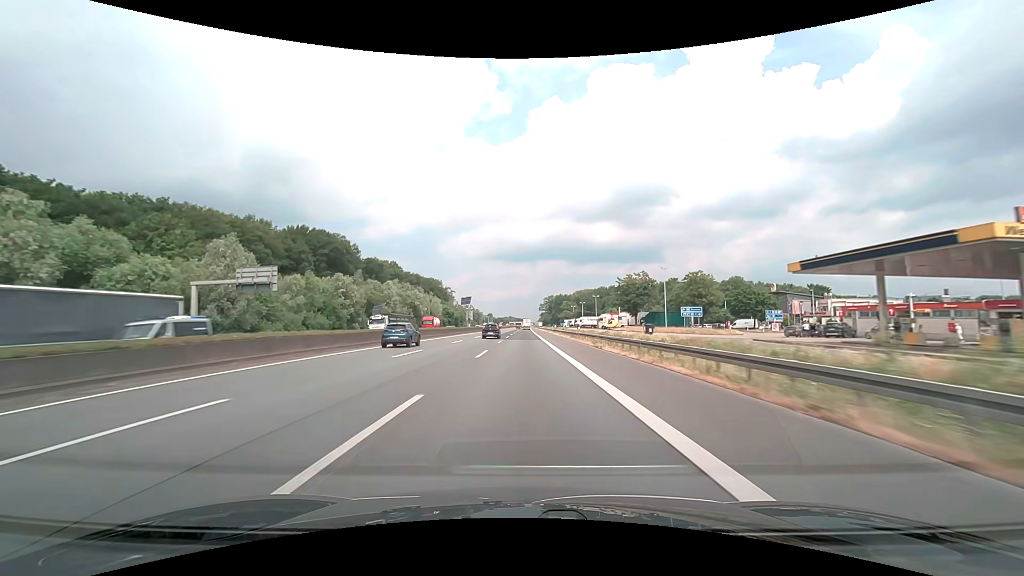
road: motorway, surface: asphalt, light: Day
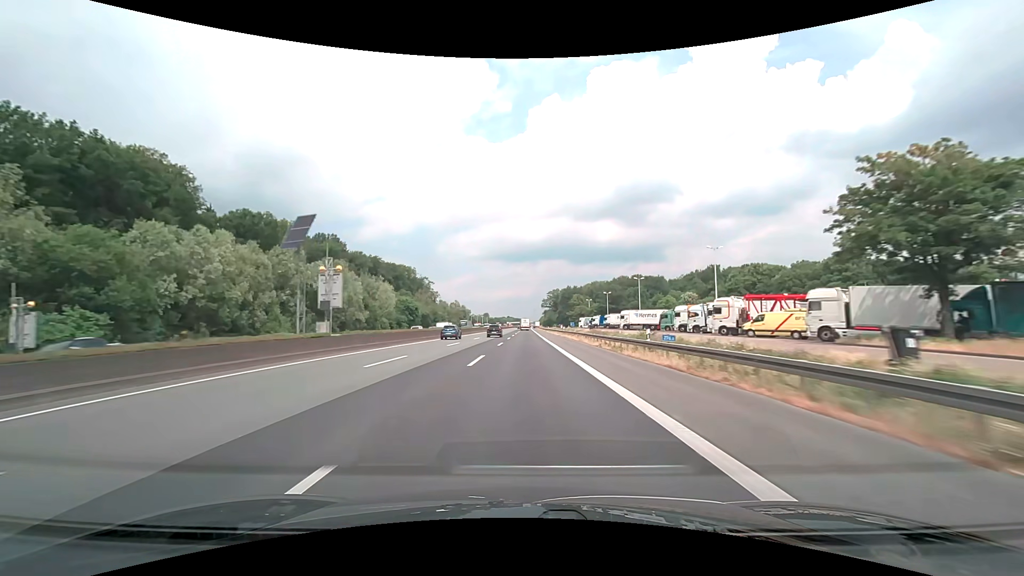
(0.0, +75.9) m; 0°
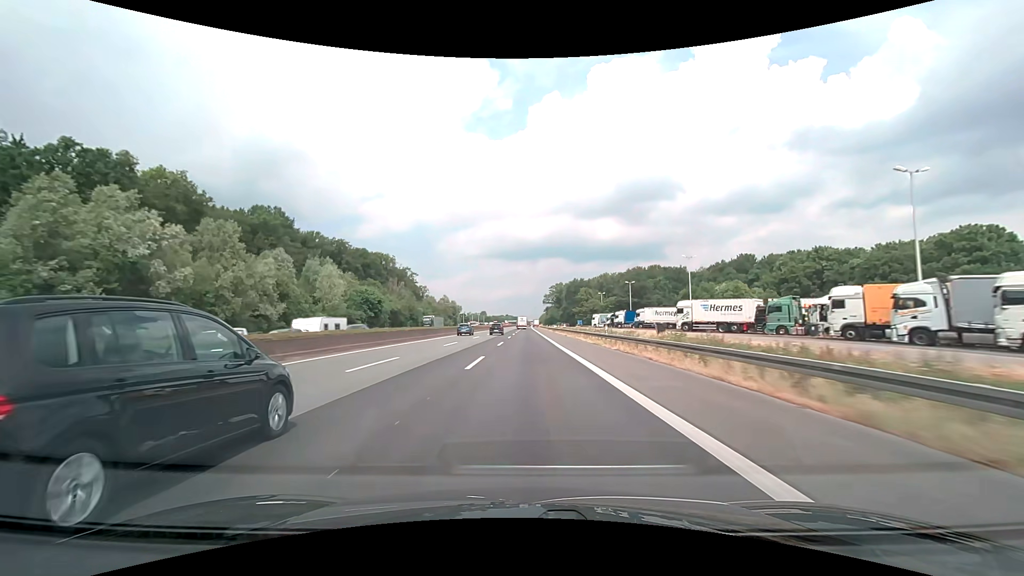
(+0.1, +38.0) m; 0°
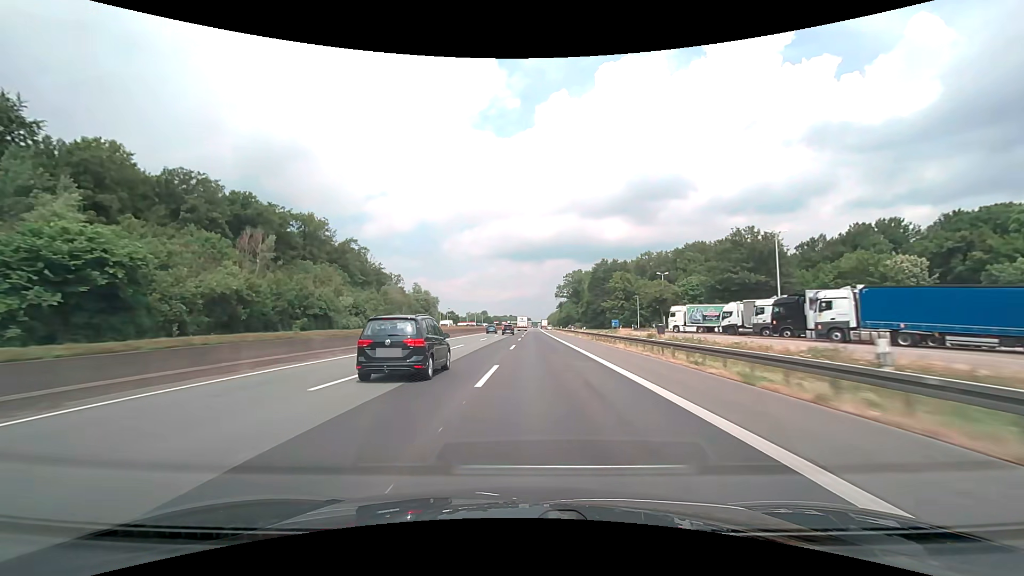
(-0.2, +76.1) m; 0°
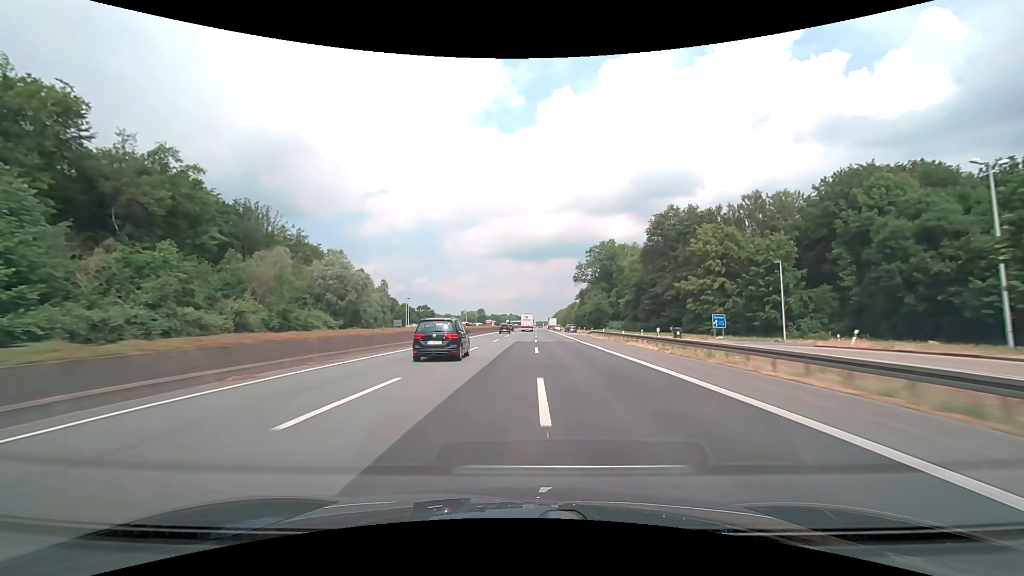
(-0.3, +76.1) m; 0°
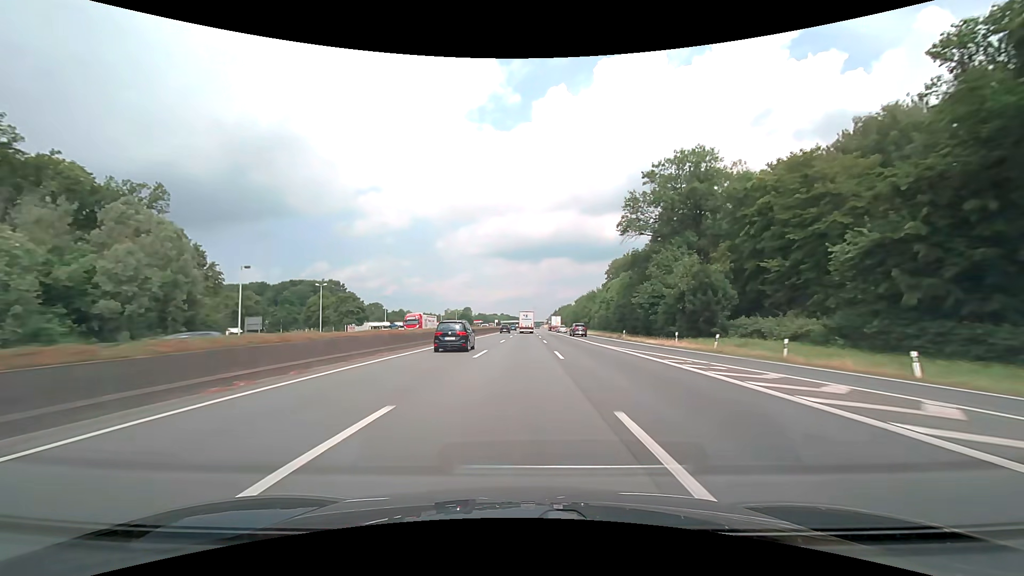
(+0.5, +76.1) m; +1°
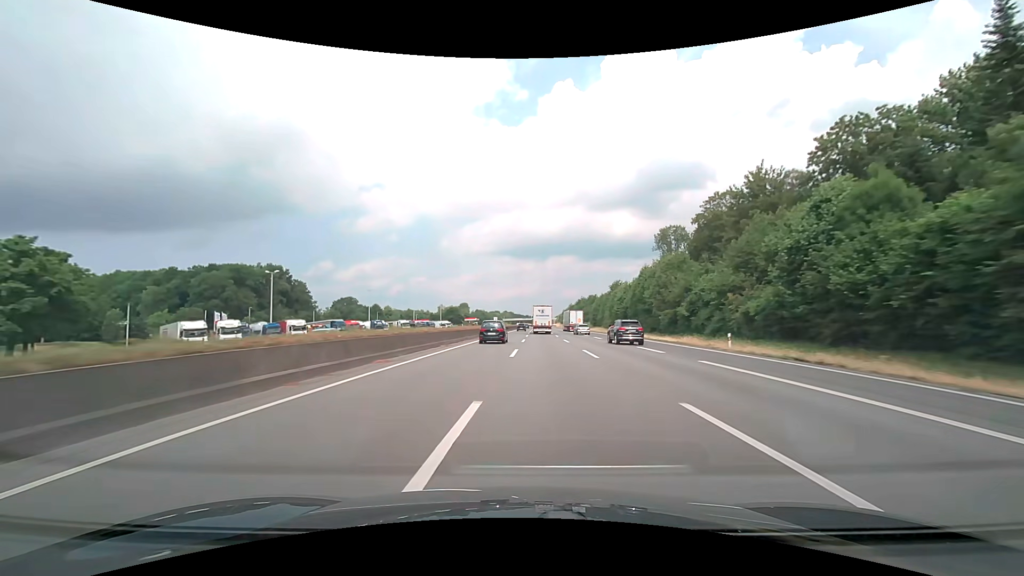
(-0.4, +76.4) m; -1°
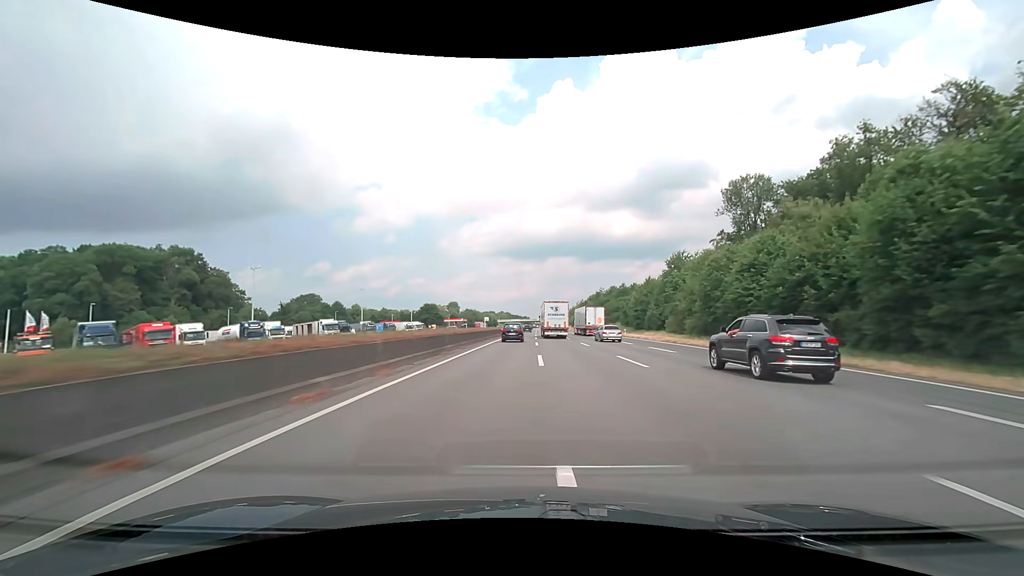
(+0.1, +57.7) m; 0°
(0, +10) (0, +20) (0, +30) (0, +40) (0, +50) (0, +60) (+1, +70) (+1, +80) (+1, +90) (+1, +100) m
